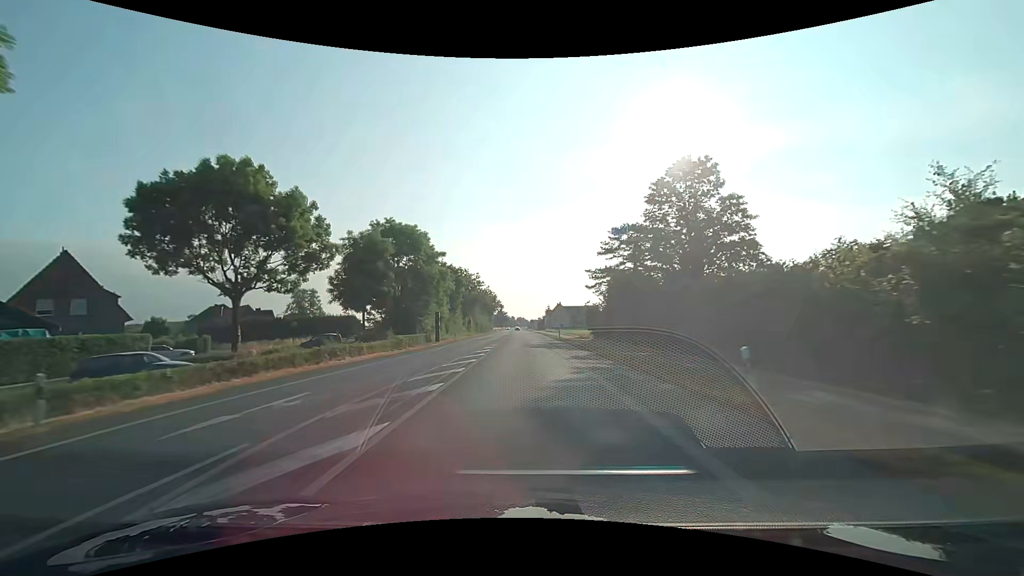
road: primary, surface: asphalt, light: Day
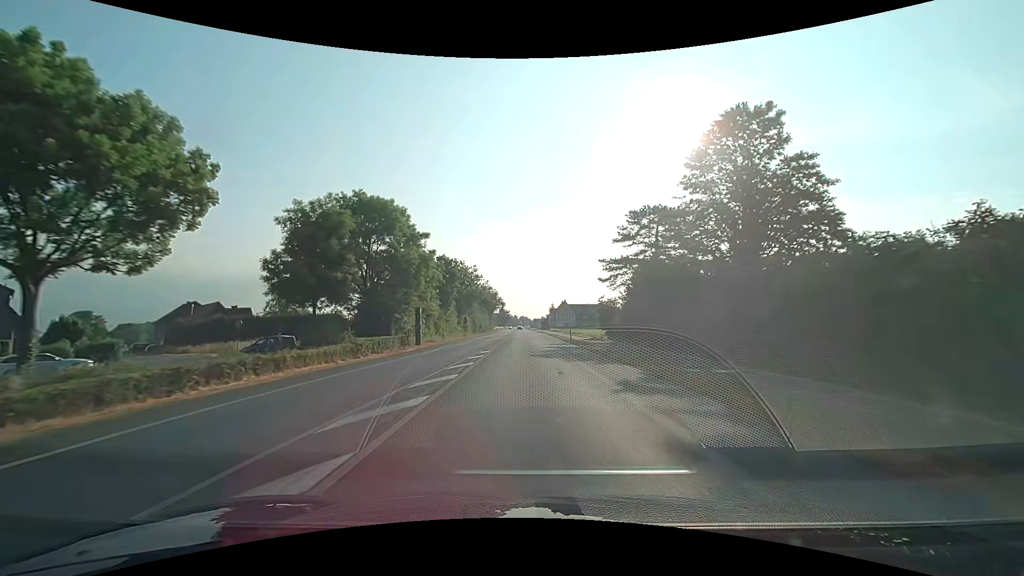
(0.0, +10.7) m; 0°
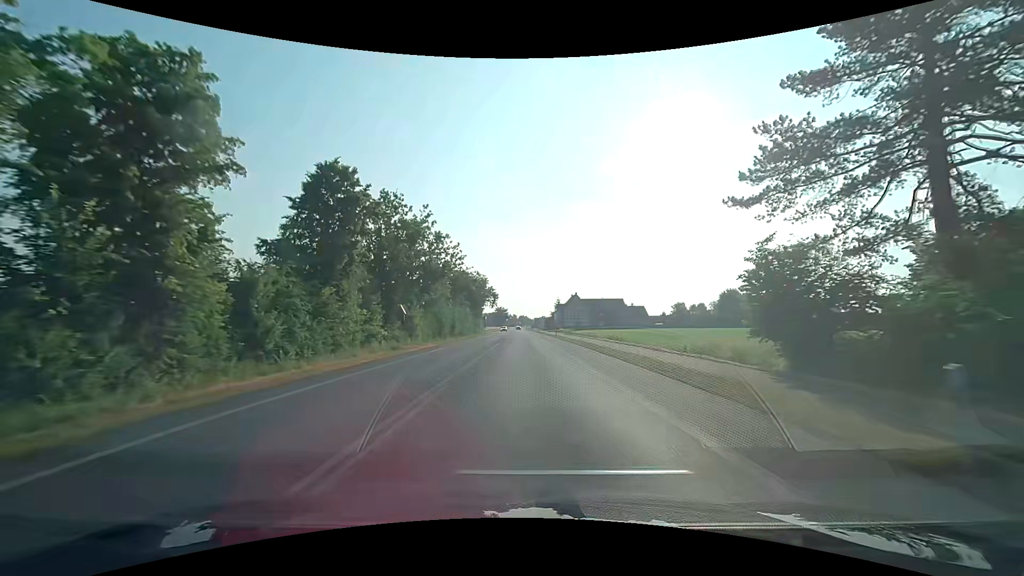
(-0.2, +42.9) m; 0°
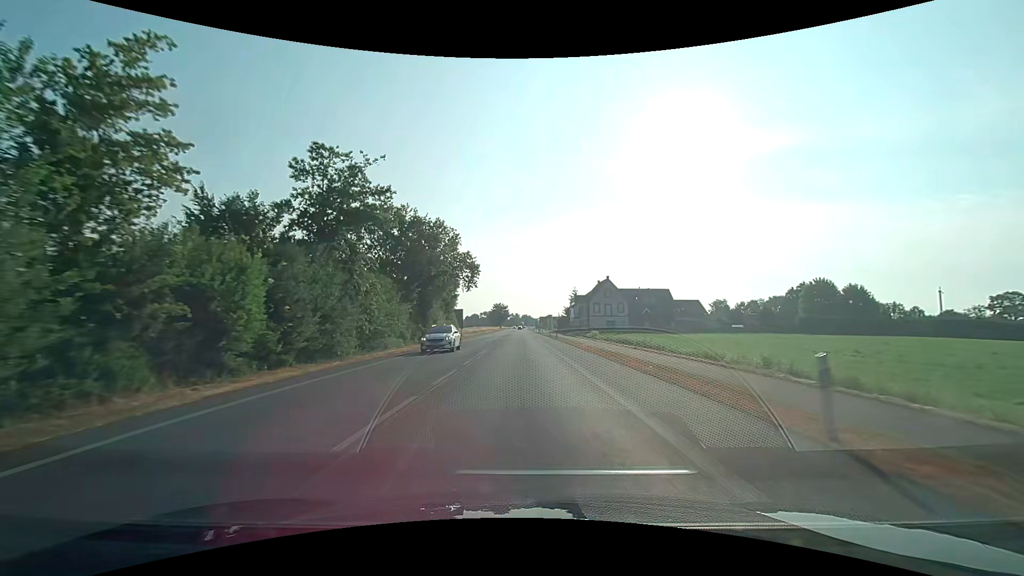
(0.0, +53.6) m; 0°
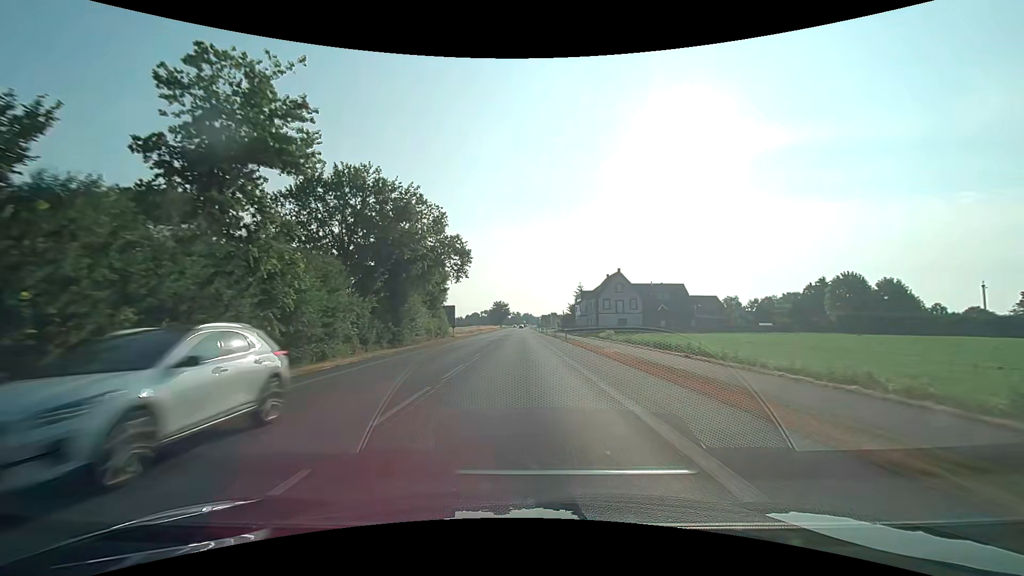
(-0.1, +10.7) m; -1°
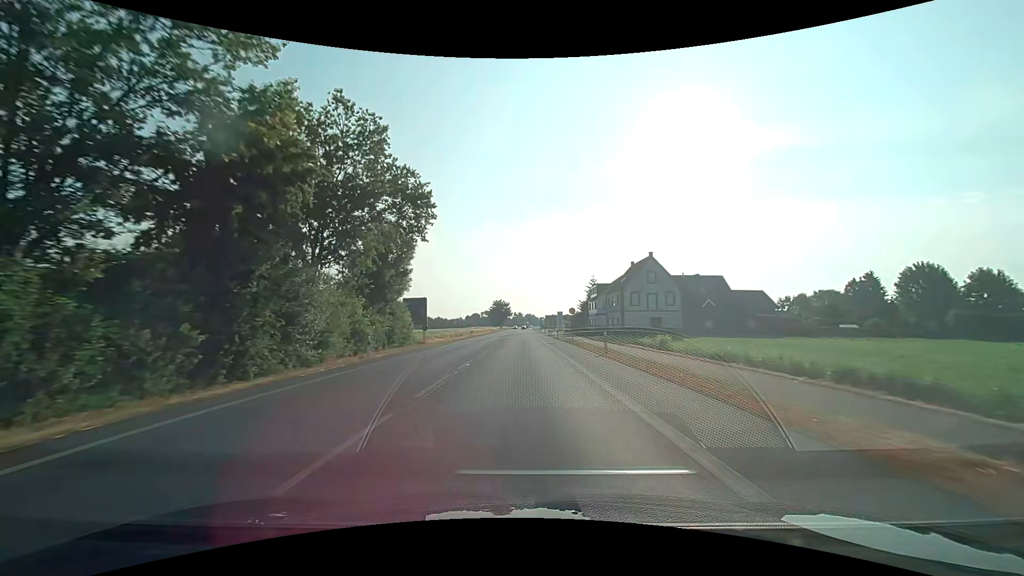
(+0.1, +21.5) m; 0°
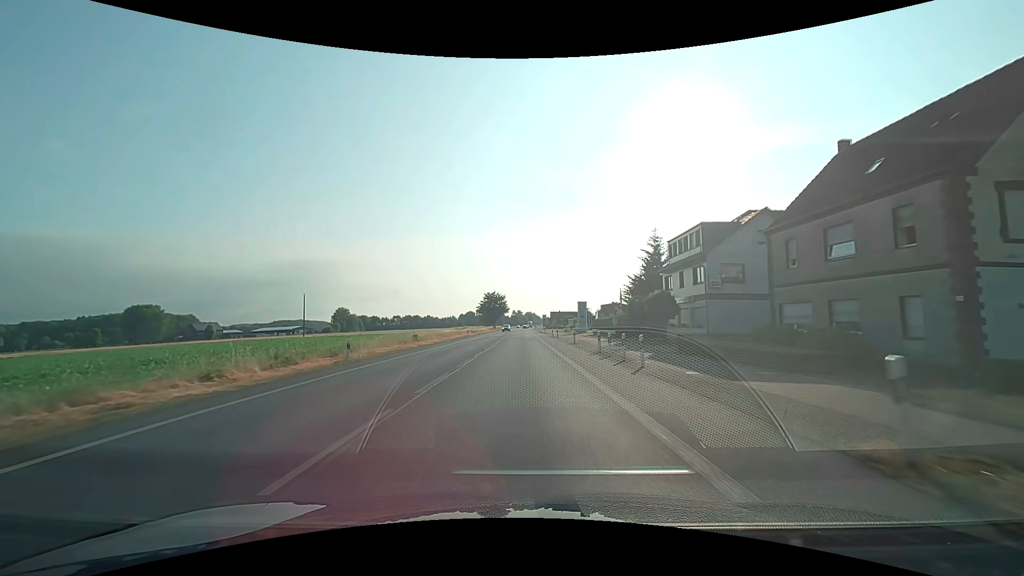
(-0.1, +53.7) m; 0°
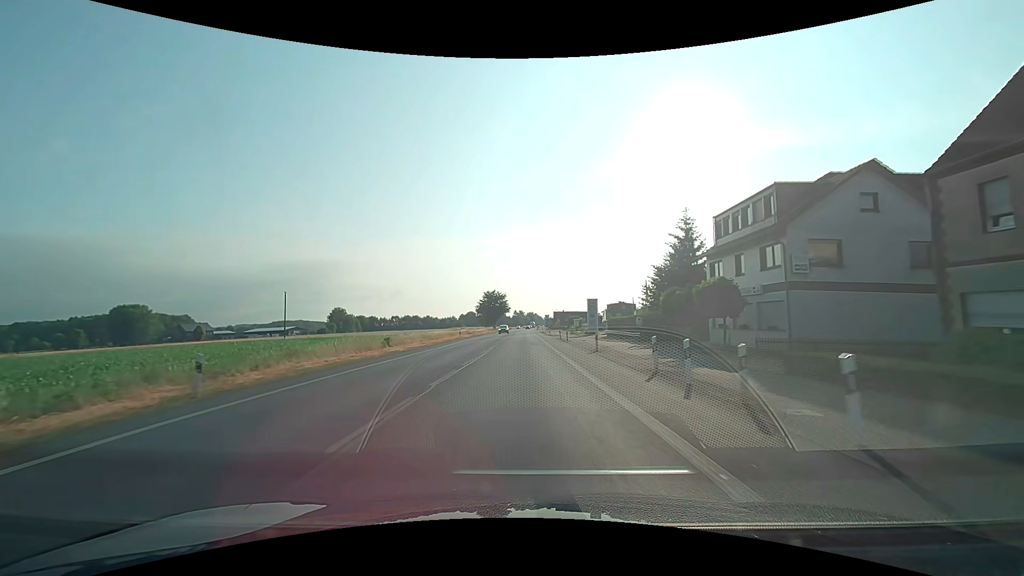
(-0.1, +10.8) m; 0°
(0, +10) (0, +20) (0, +30) (0, +40) (0, +50) (0, +60) (0, +70) (0, +80) (0, +90) (0, +100) m
